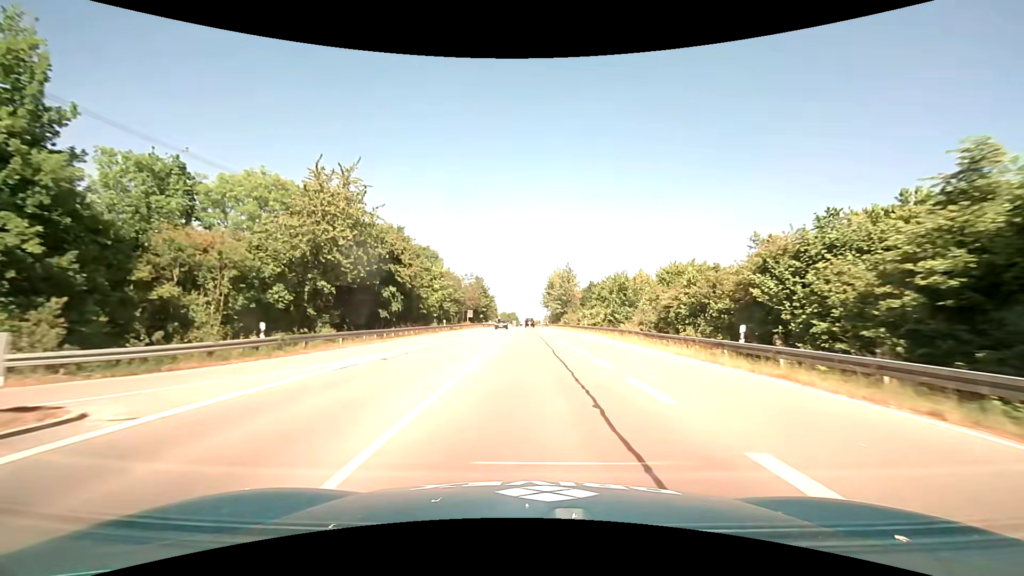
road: primary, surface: asphalt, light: Day
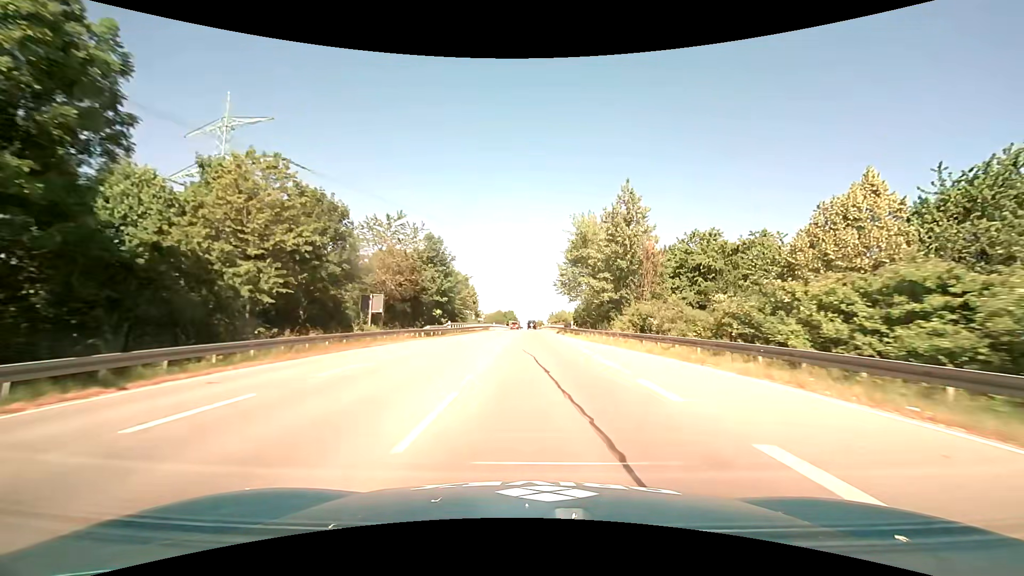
(-0.6, +53.7) m; 0°
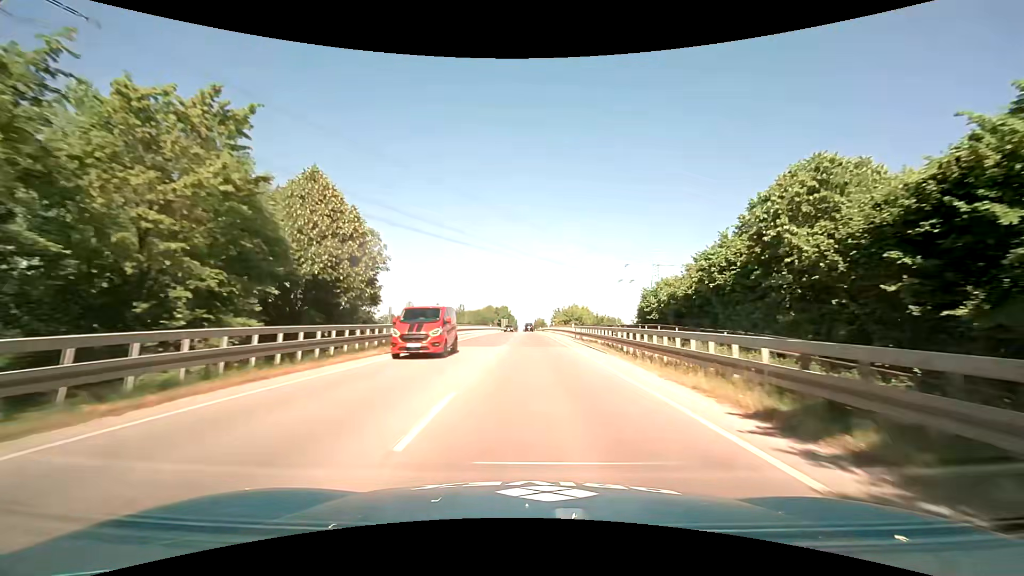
(-0.1, +53.0) m; 0°
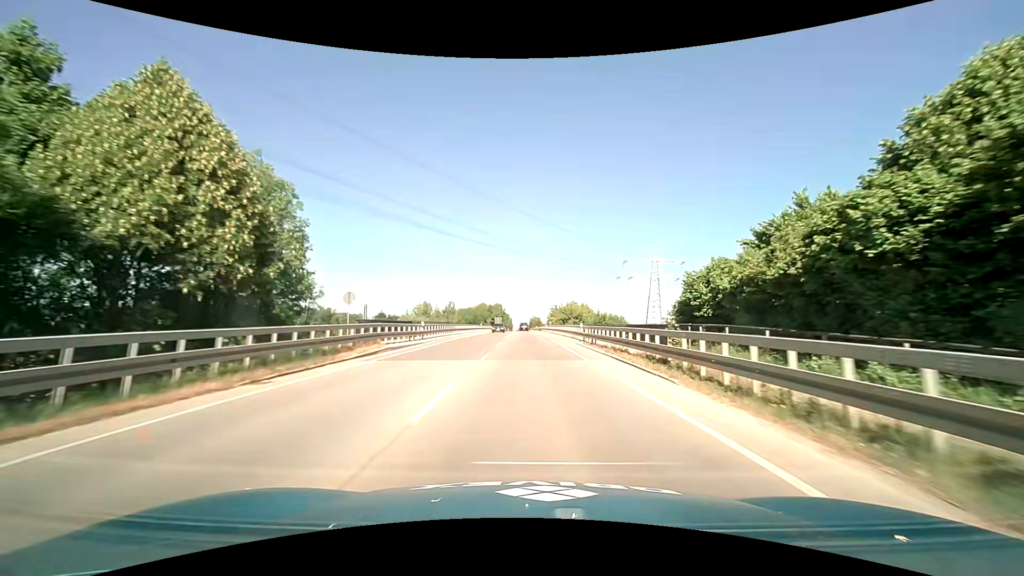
(0.0, +10.5) m; 0°
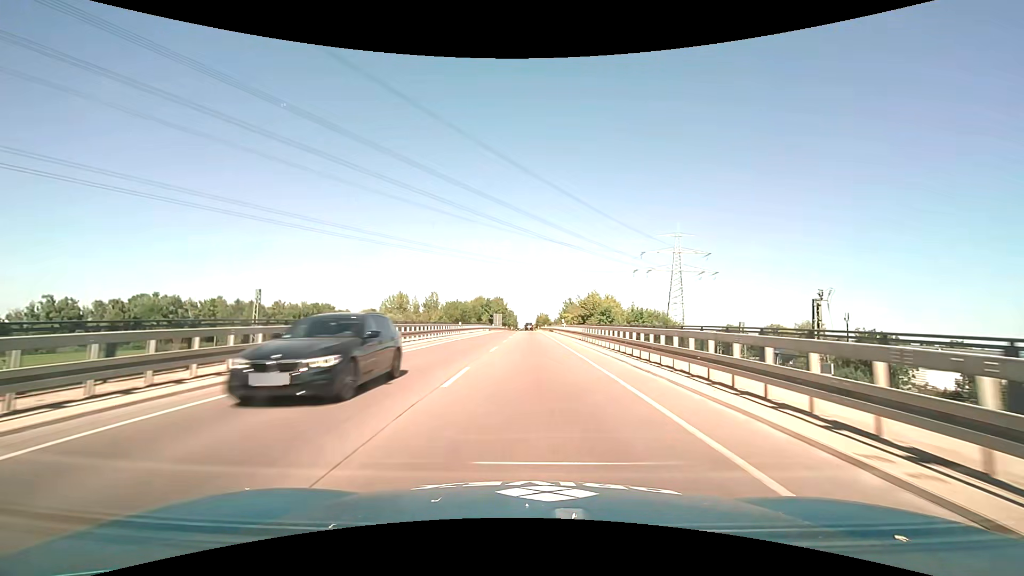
(0.0, +31.6) m; -1°
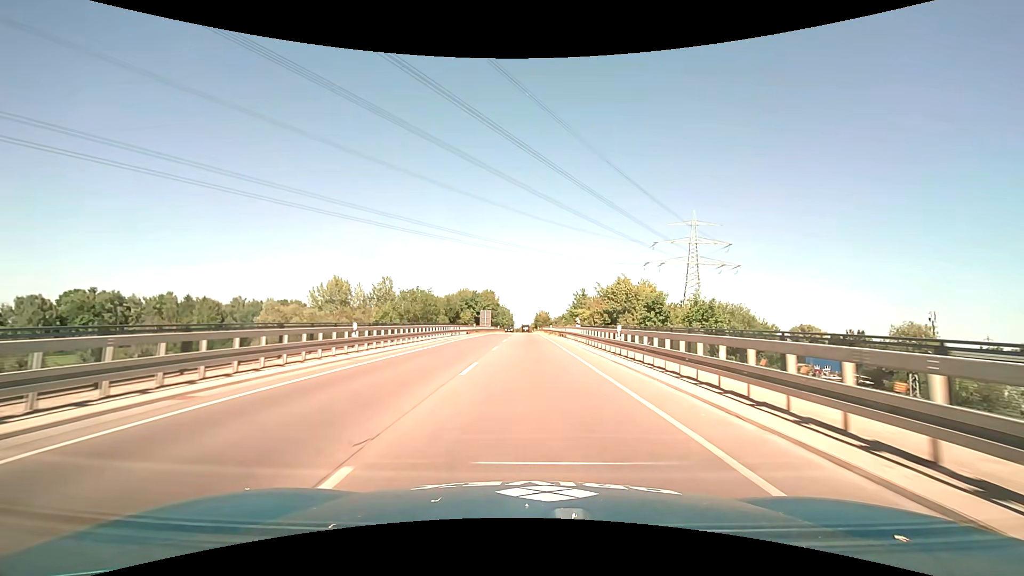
(0.0, +31.6) m; 0°
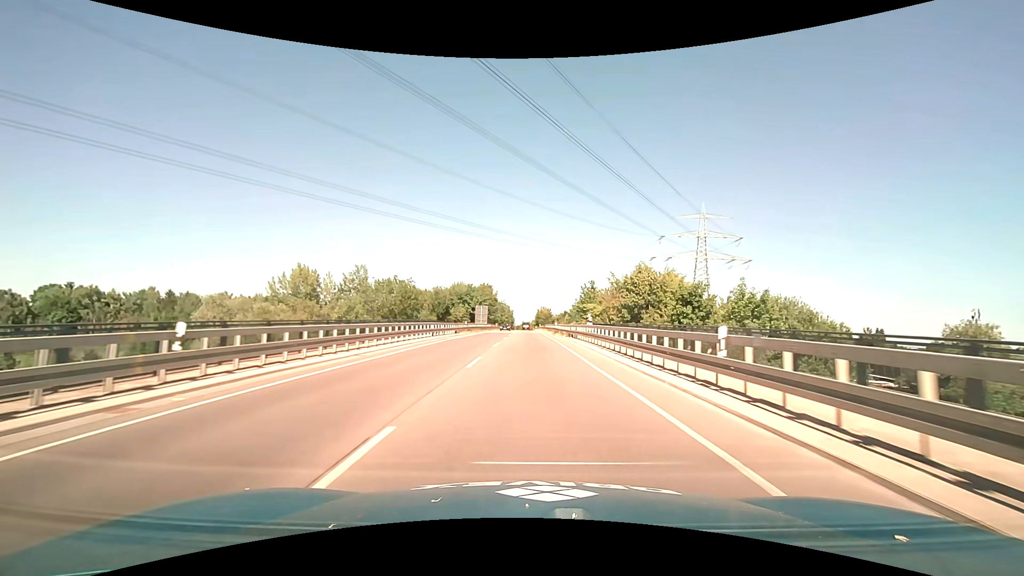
(0.0, +10.6) m; 0°
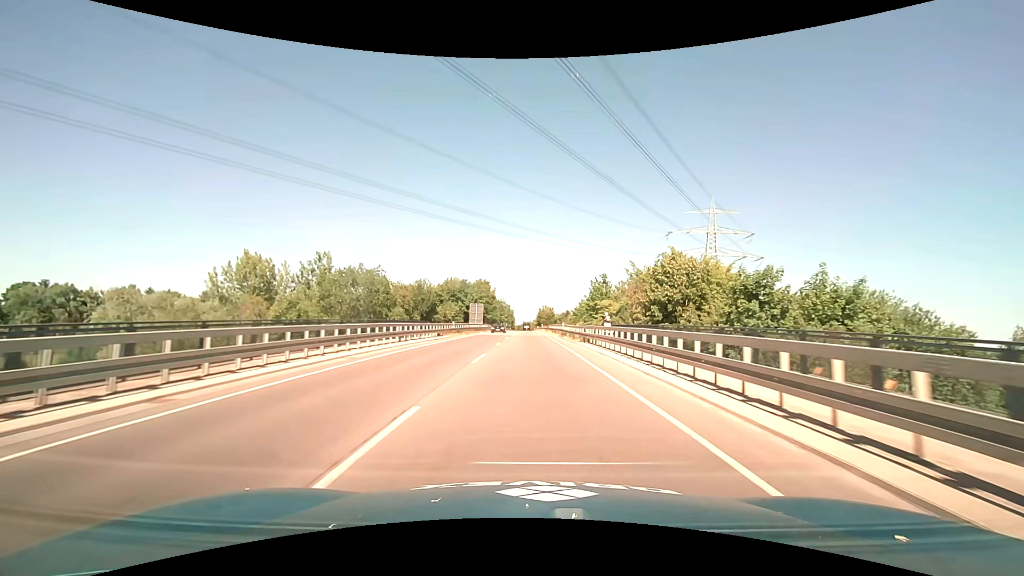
(0.0, +10.6) m; 0°
(0, +10) (0, +20) (0, +30) (0, +40) (0, +50) (0, +60) (0, +70) (0, +80) (0, +90) (0, +100) m
